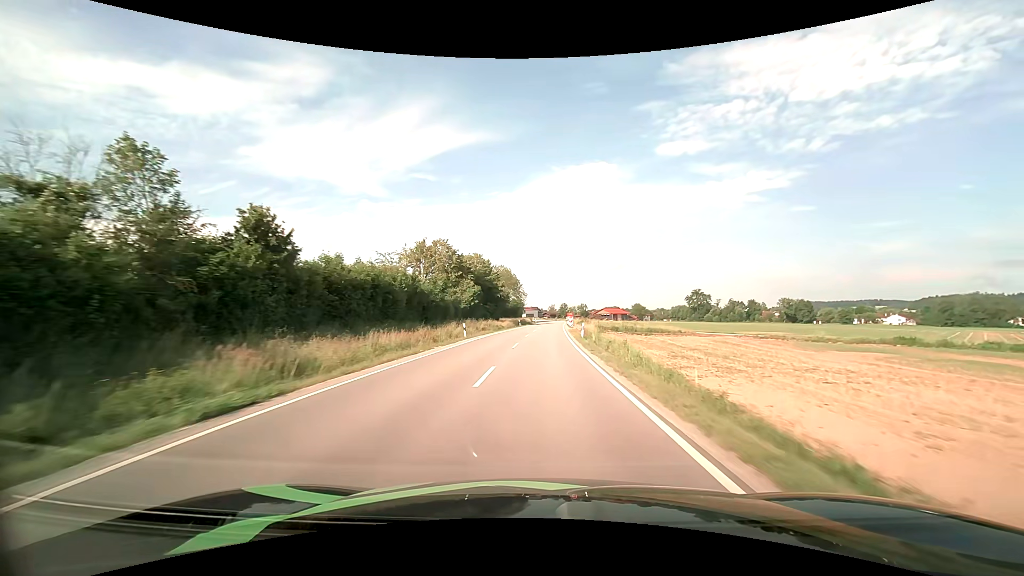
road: secondary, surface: asphalt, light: Day
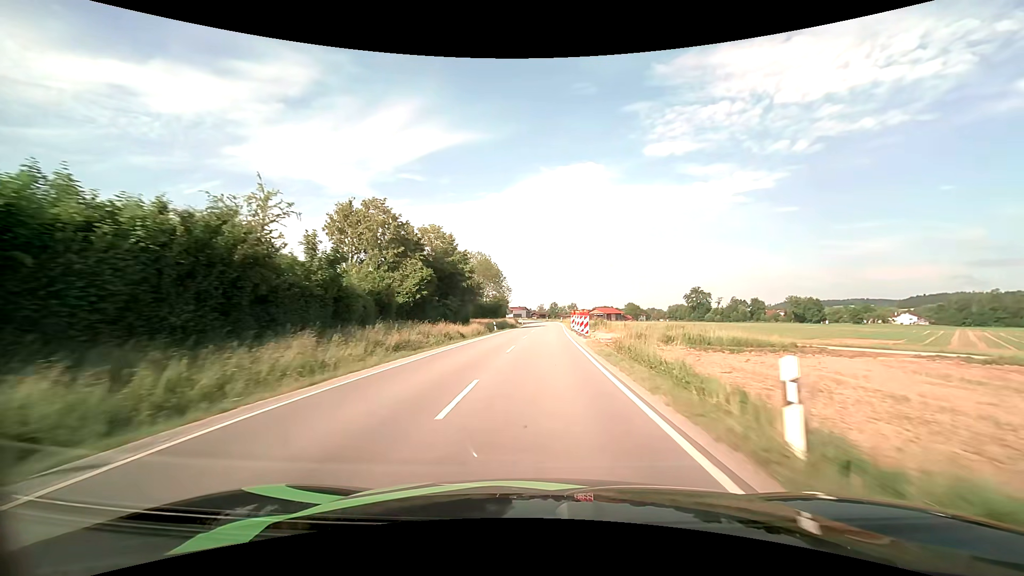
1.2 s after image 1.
(+0.2, +27.0) m; +1°
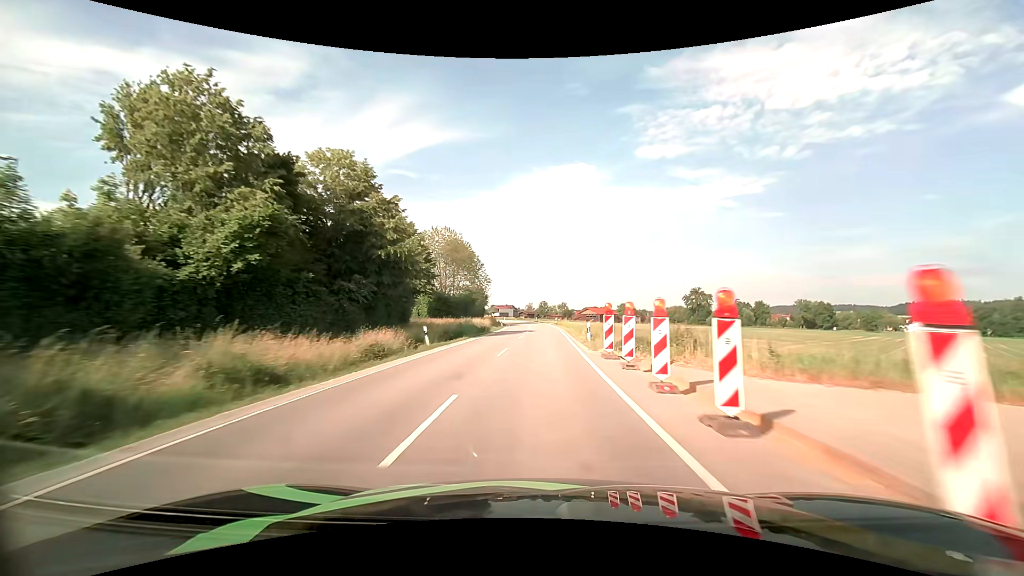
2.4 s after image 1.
(+0.3, +25.8) m; +1°
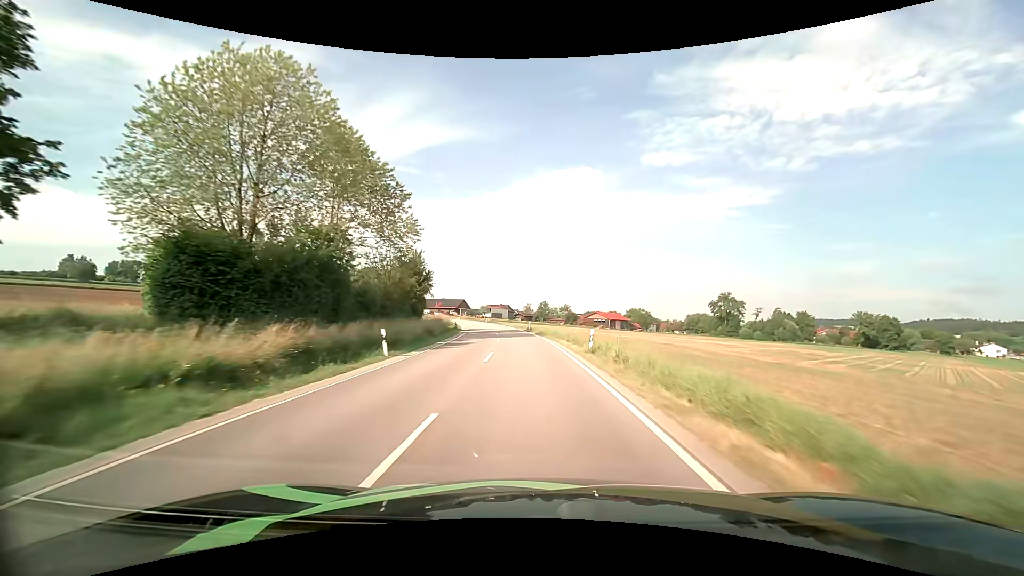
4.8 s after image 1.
(+0.6, +49.6) m; +1°
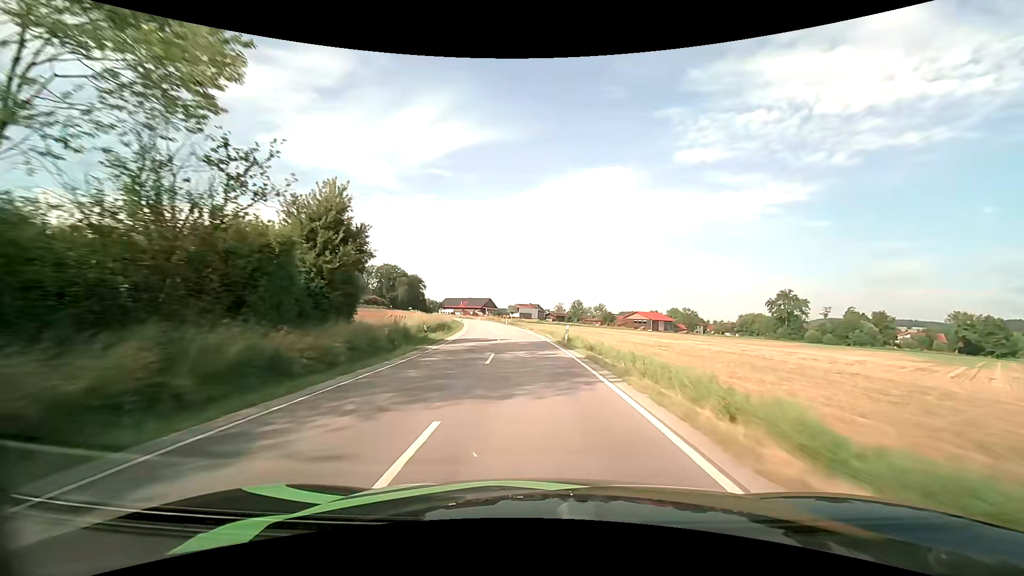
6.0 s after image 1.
(-0.7, +24.6) m; -3°
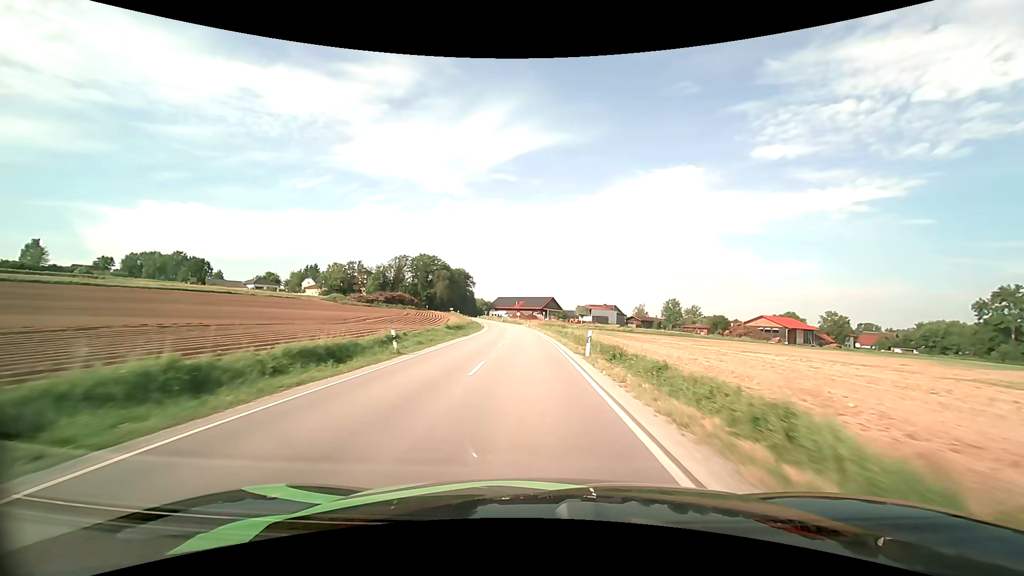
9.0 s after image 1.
(-4.6, +62.9) m; -8°
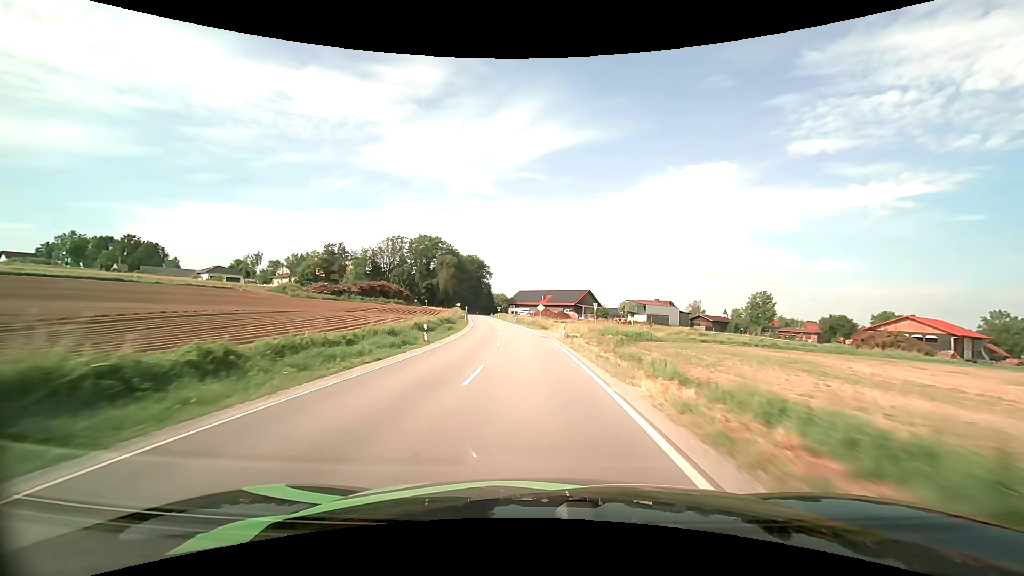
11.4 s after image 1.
(-1.5, +50.3) m; -3°
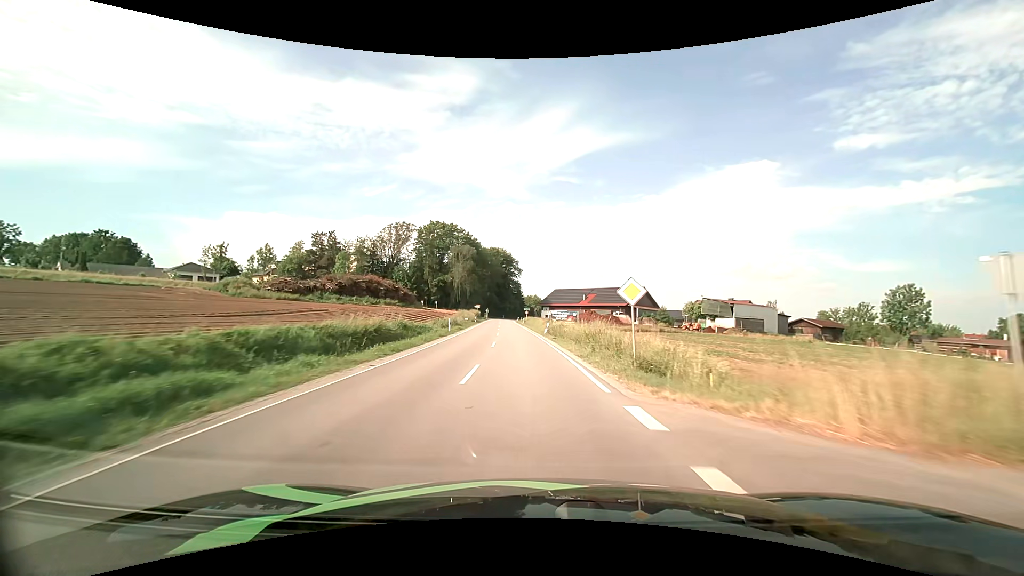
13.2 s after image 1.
(-1.2, +36.0) m; -4°
(0, +10) (0, +20) (-1, +30) (-2, +40) (-3, +50) (-3, +60) (-4, +70) (-5, +80) (-6, +90) (-7, +100) m
